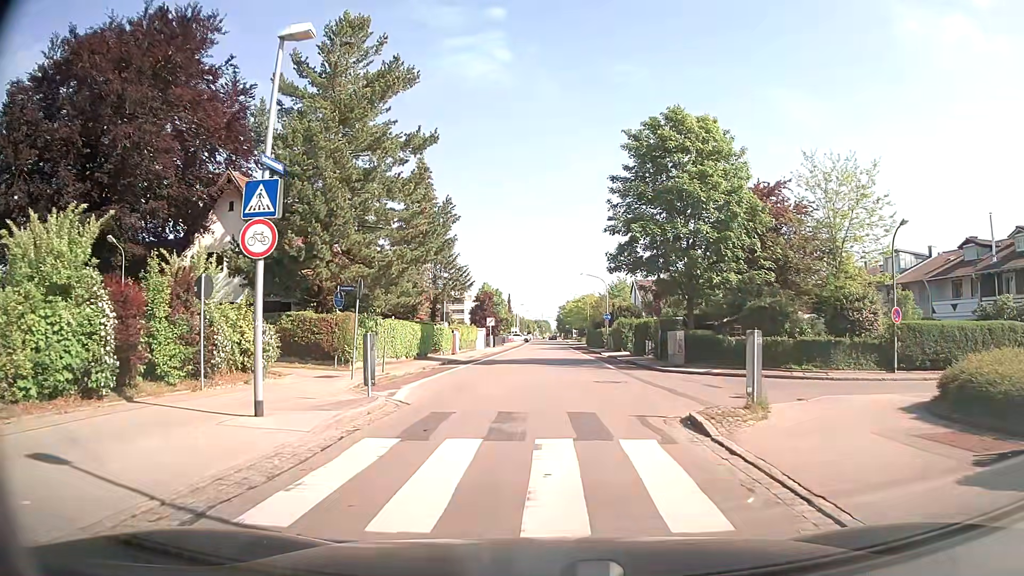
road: tertiary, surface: asphalt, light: Day
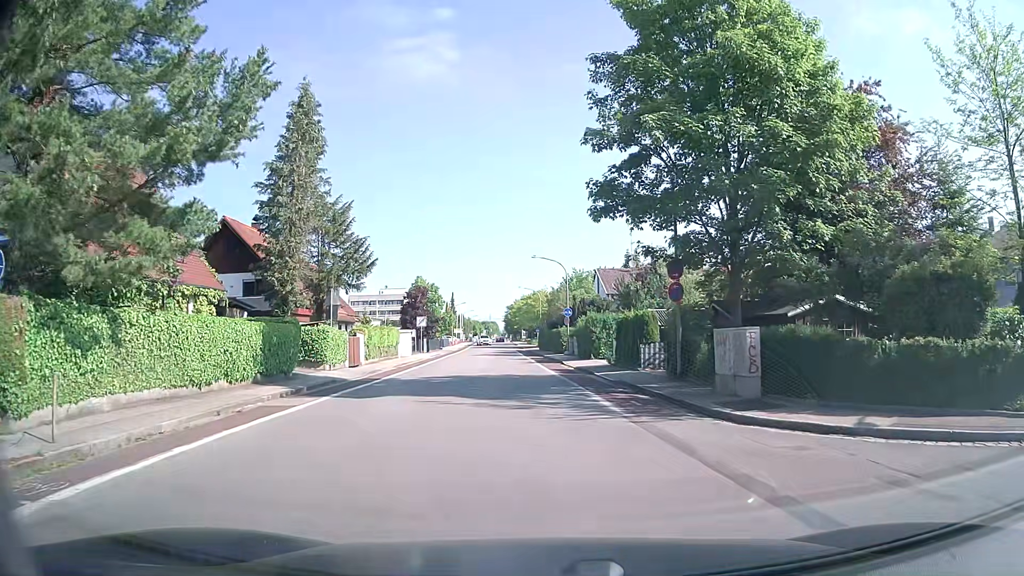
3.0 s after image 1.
(+0.4, +15.1) m; +4°
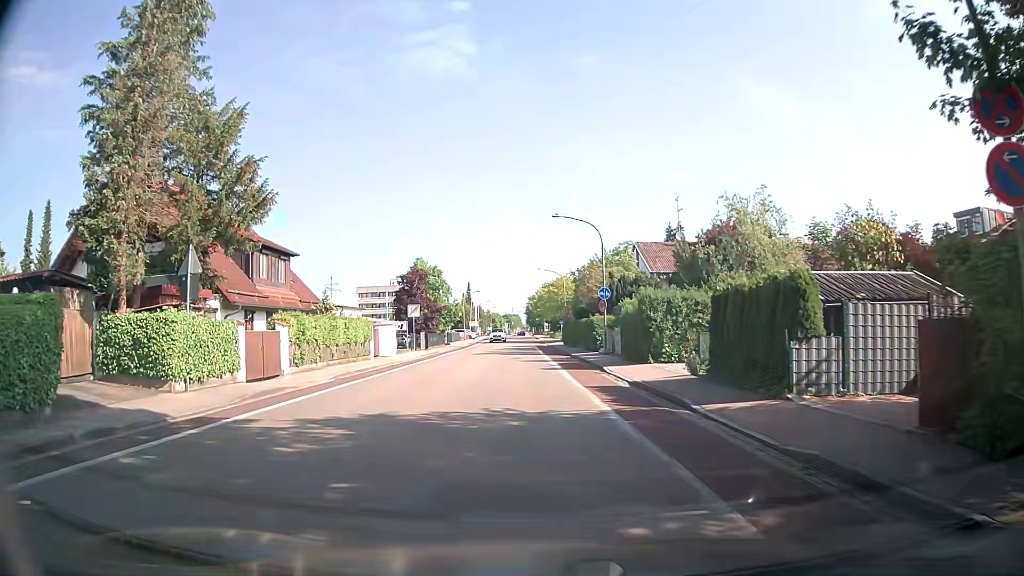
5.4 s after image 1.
(-0.2, +14.5) m; -3°
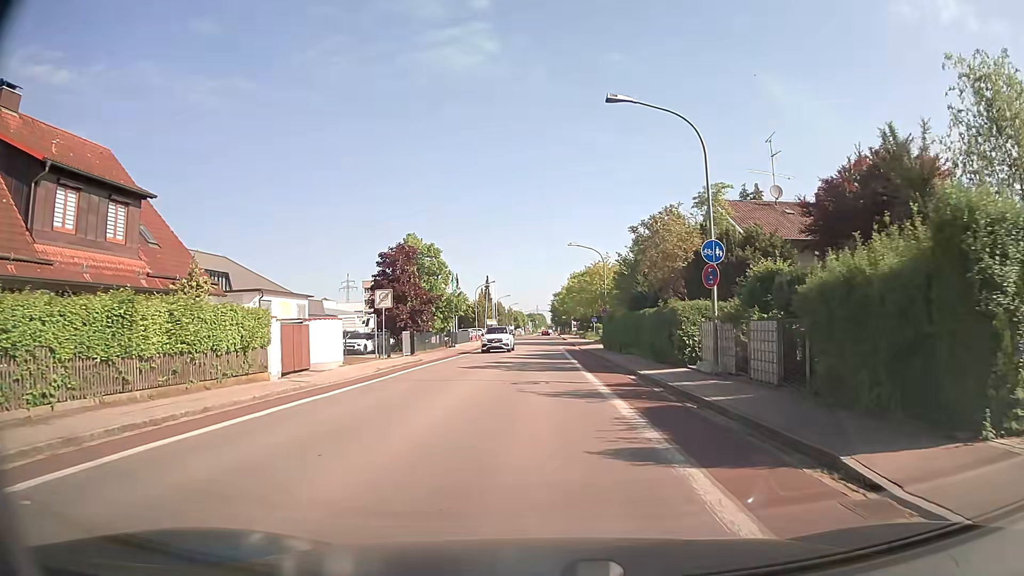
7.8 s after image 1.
(-0.3, +17.8) m; -1°
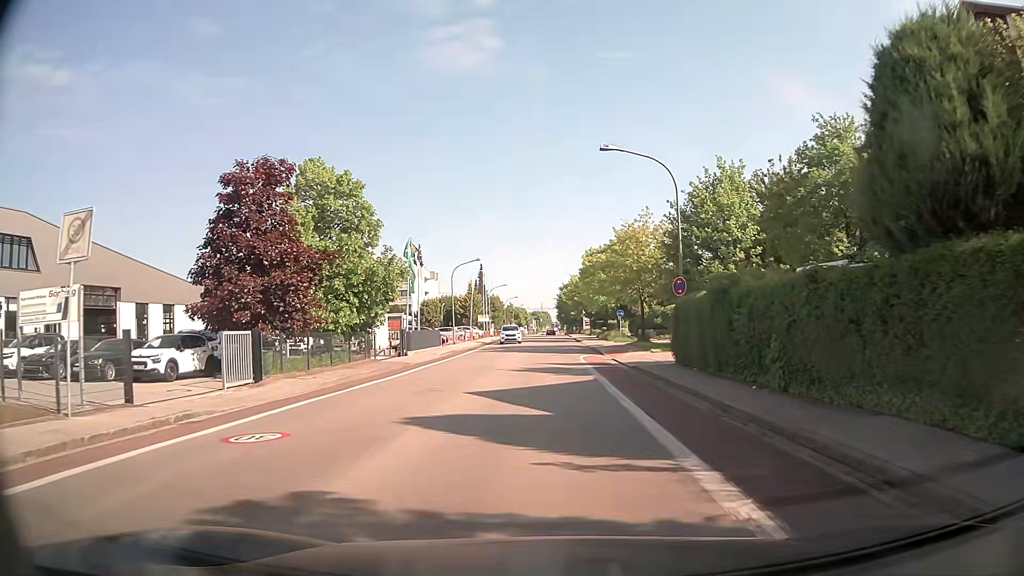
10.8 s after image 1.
(-0.2, +25.0) m; 0°
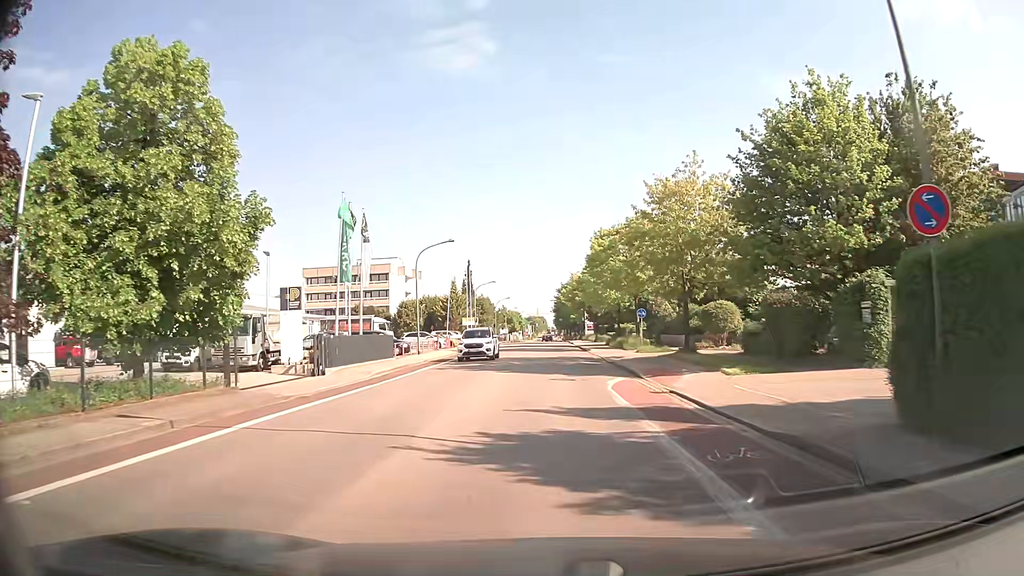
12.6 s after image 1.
(-0.1, +15.2) m; 0°
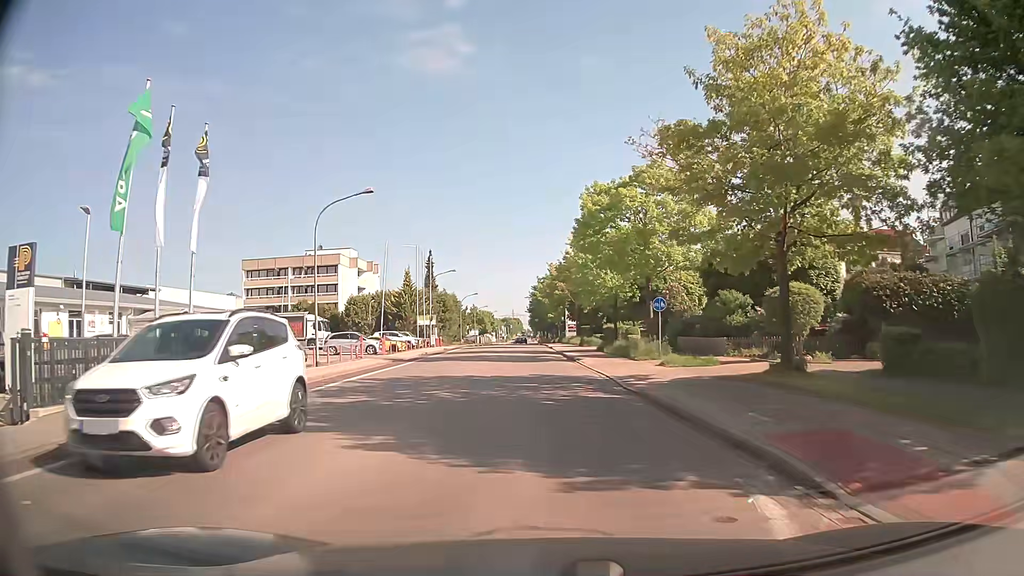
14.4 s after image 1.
(+0.4, +15.8) m; +2°
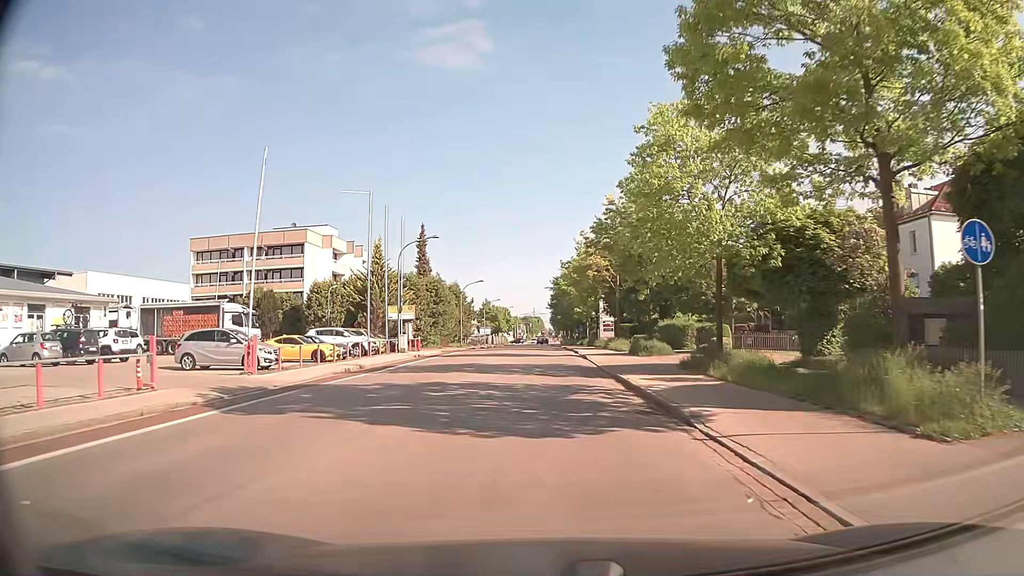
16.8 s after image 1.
(-0.2, +22.2) m; -2°
(0, +10) (0, +20) (0, +30) (0, +40) (0, +50) (0, +60) (0, +70) (0, +80) (0, +90) (0, +100) m
